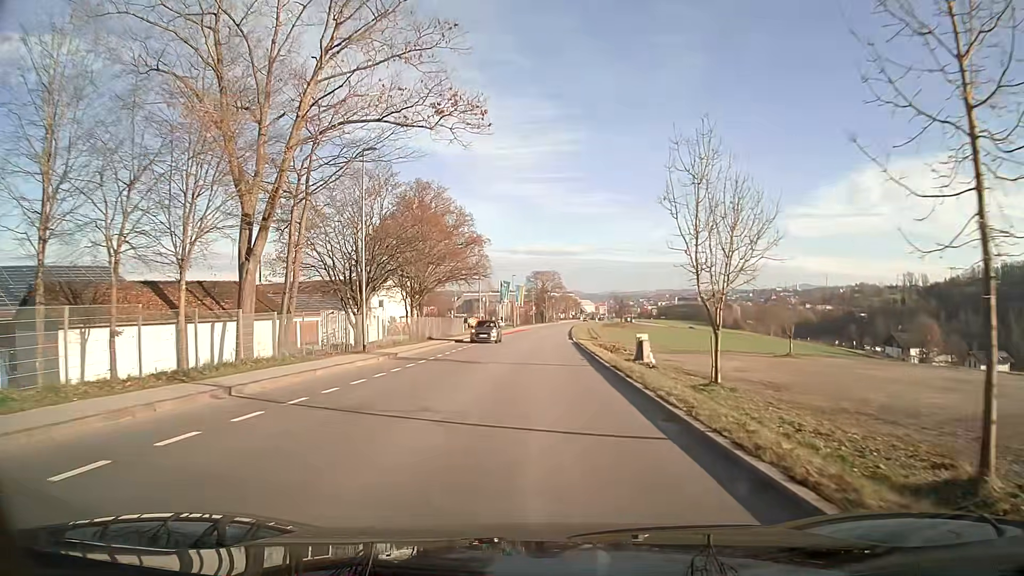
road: tertiary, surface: asphalt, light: Day
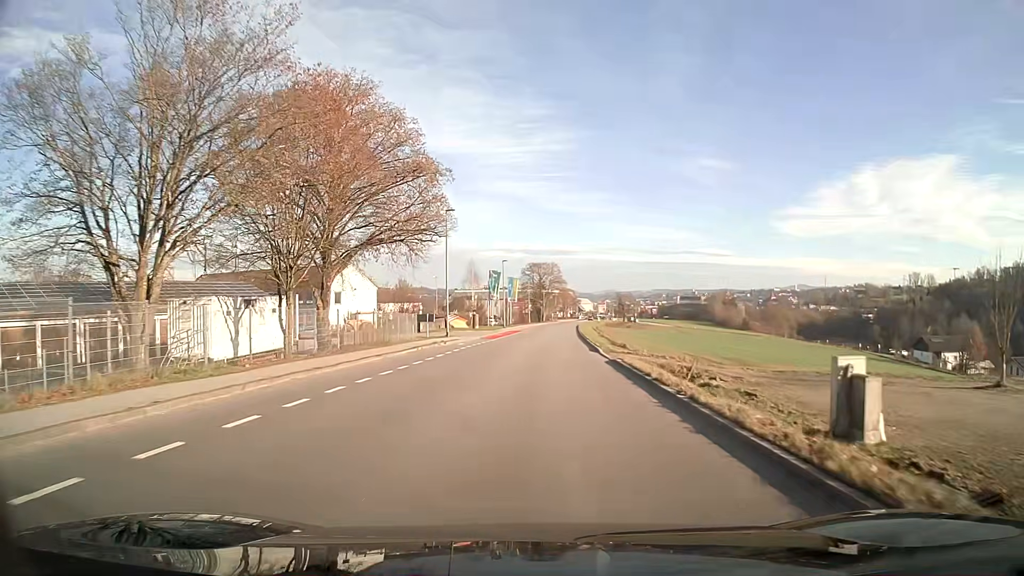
(+0.1, +23.2) m; +1°
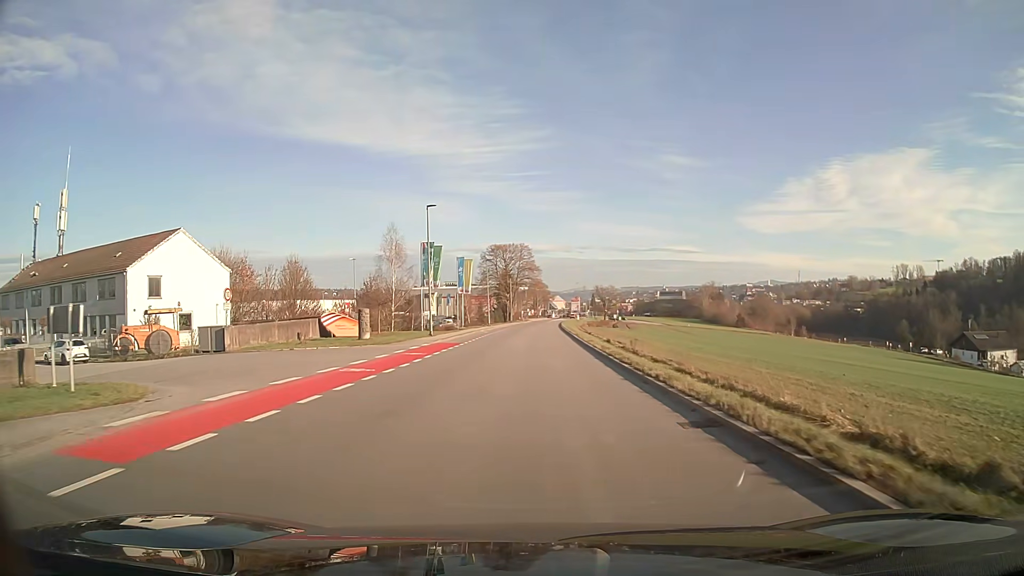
(+0.8, +39.5) m; +2°
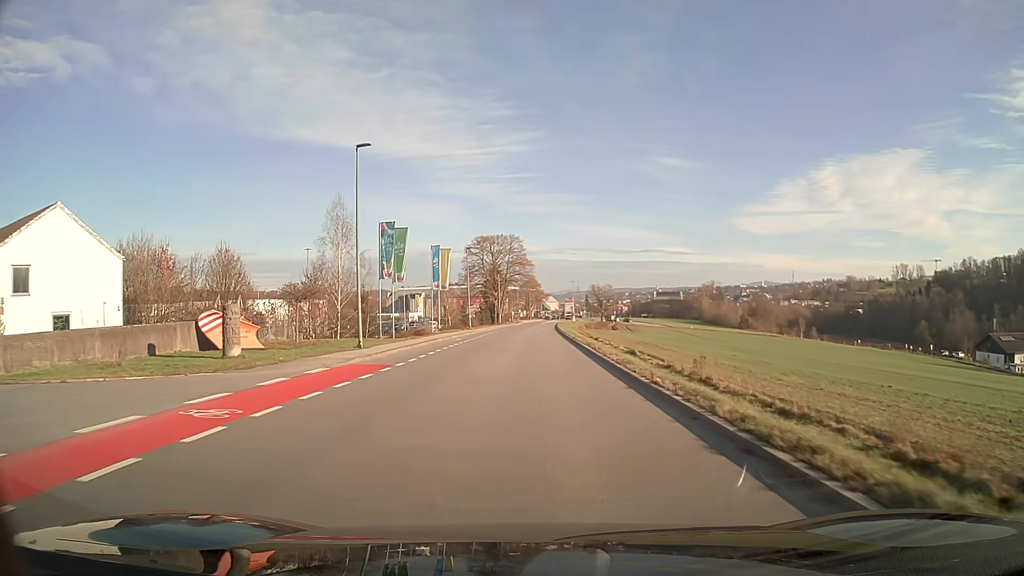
(+0.1, +15.5) m; +1°
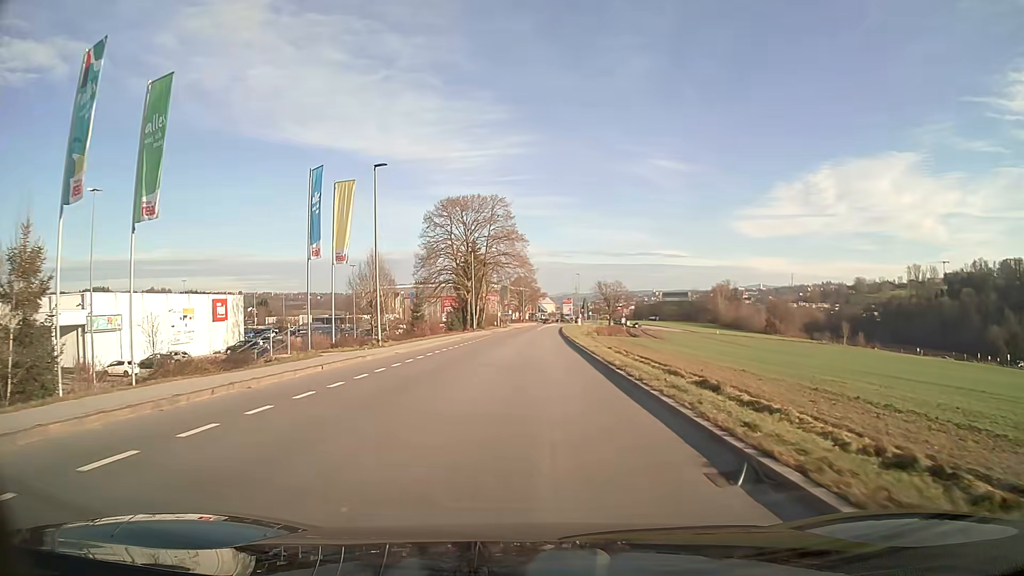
(+0.1, +37.9) m; 0°
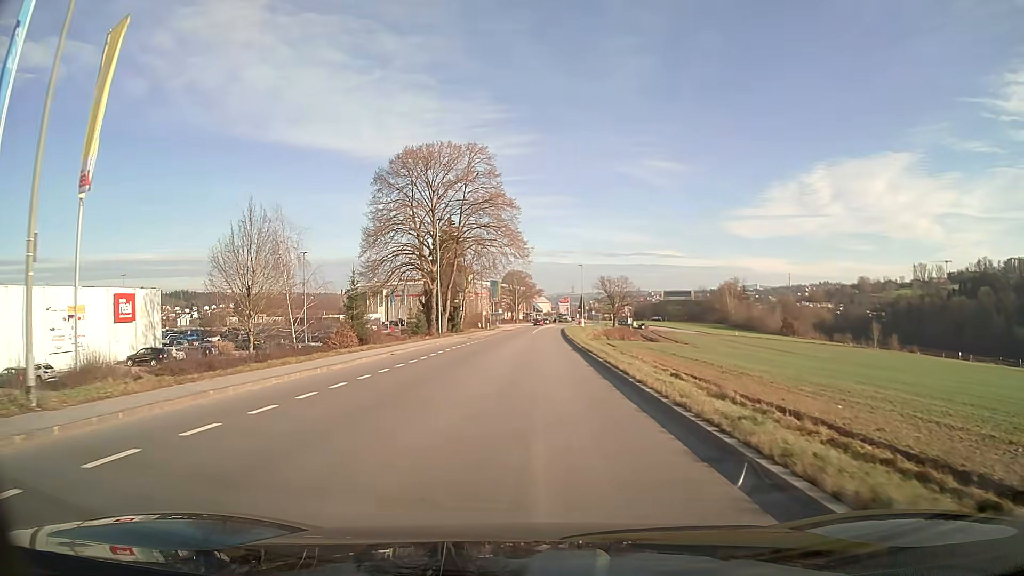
(+0.1, +22.0) m; +1°
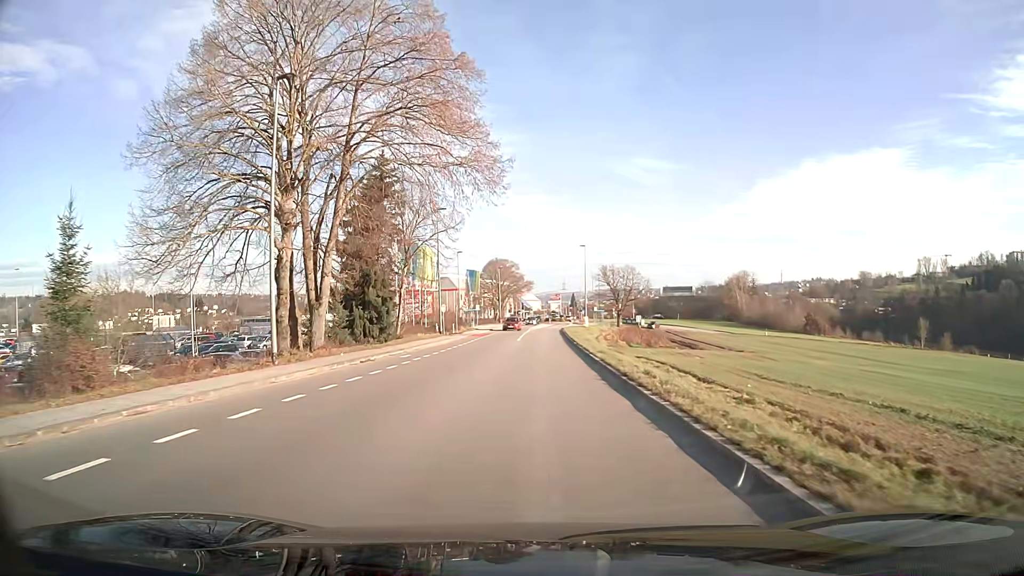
(+0.2, +28.6) m; +1°
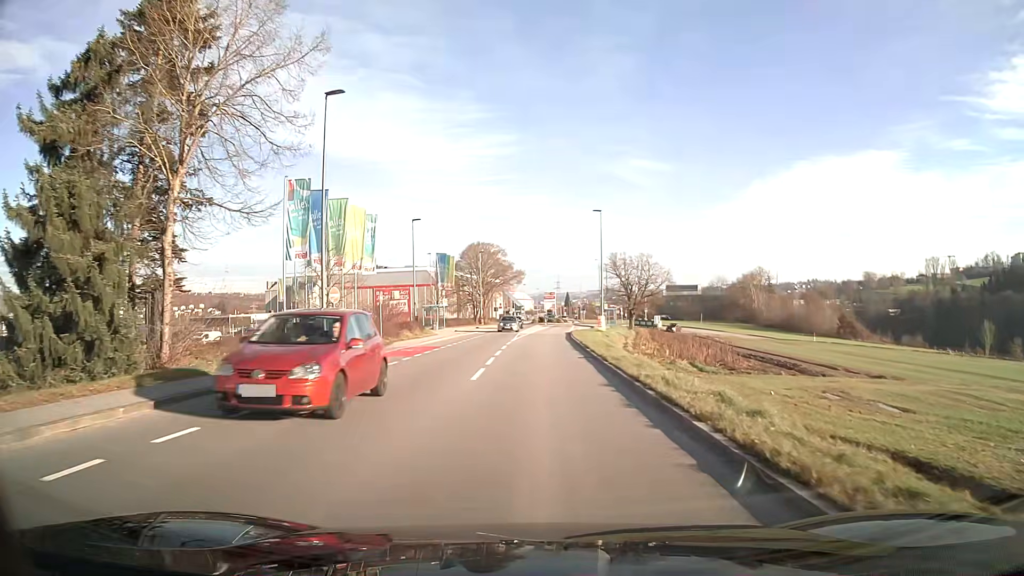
(+0.1, +28.1) m; +1°
